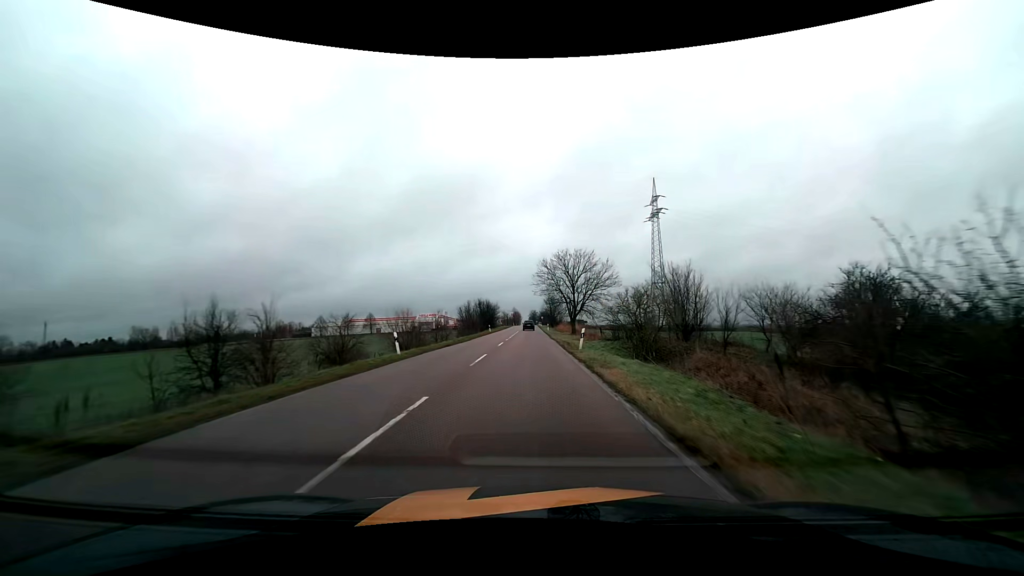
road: tertiary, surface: asphalt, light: Day
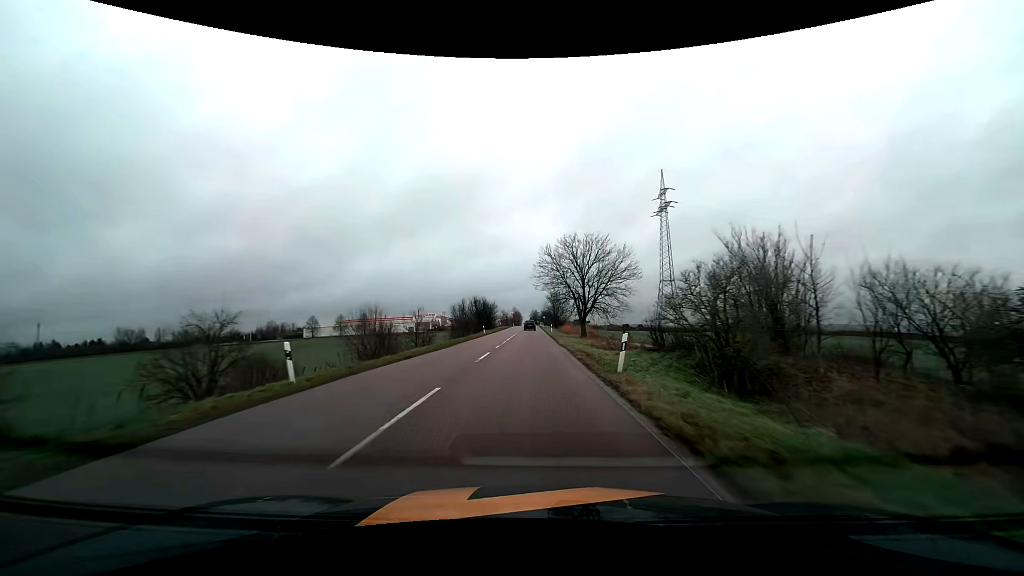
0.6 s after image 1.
(0.0, +10.6) m; 0°
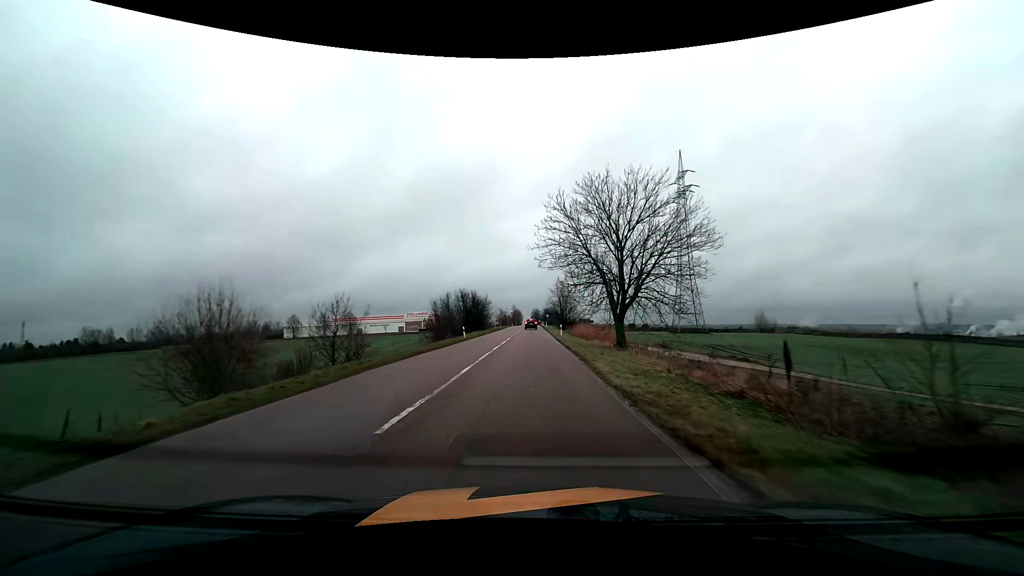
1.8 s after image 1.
(0.0, +20.1) m; 0°
(0, +10) (0, +20) (0, +30) (0, +40) (0, +50) (0, +60) (0, +70) (0, +80) (0, +90) (0, +100) m
